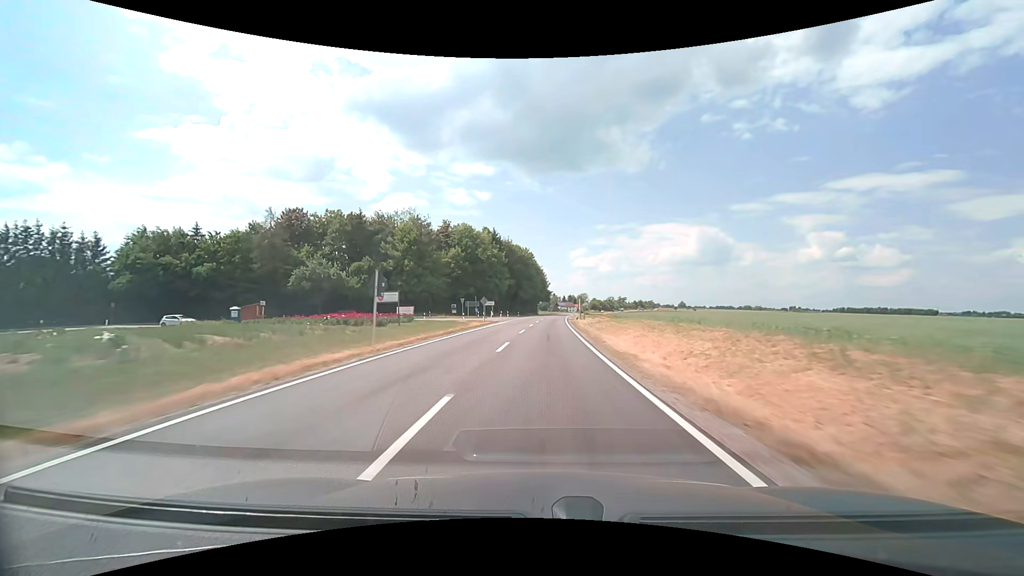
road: secondary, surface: asphalt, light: Day
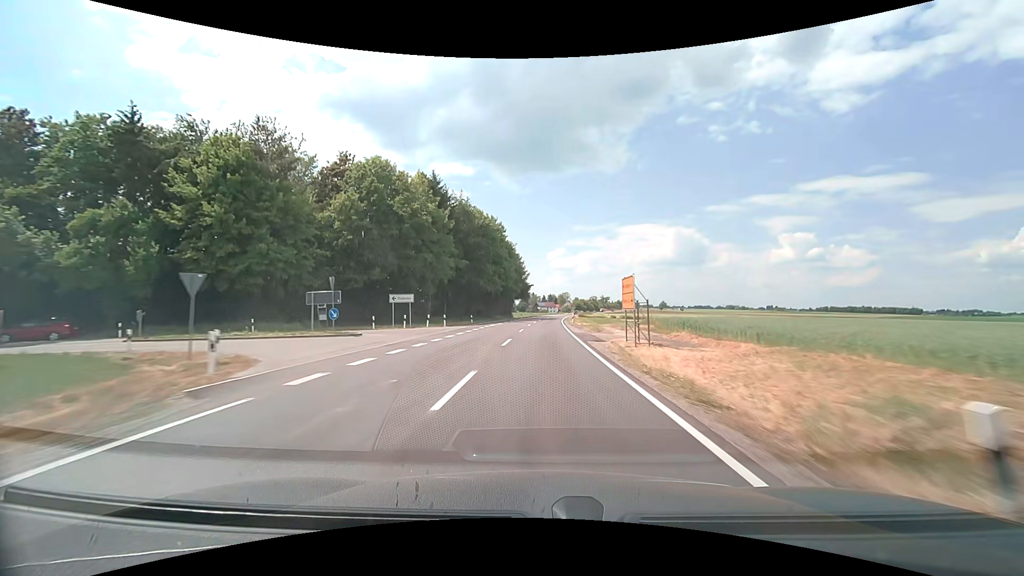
(+1.0, +45.1) m; +2°
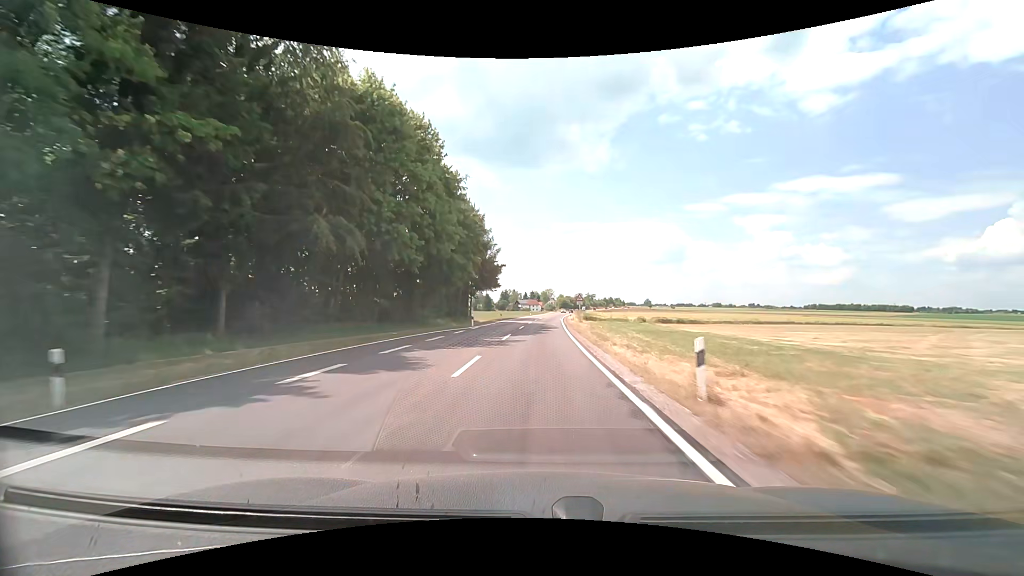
(+0.9, +45.1) m; +2°
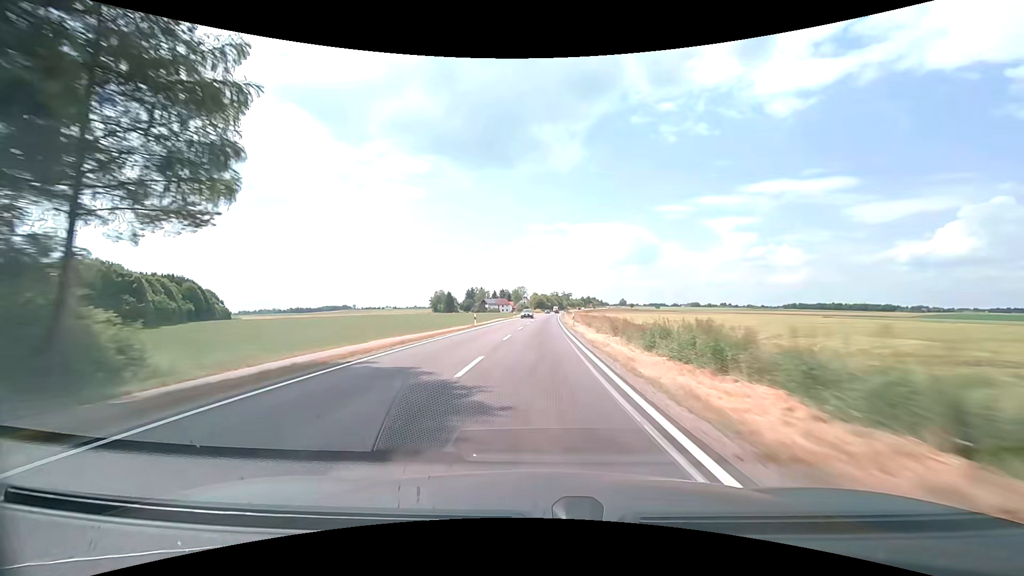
(+1.2, +60.1) m; +3°
(0, +10) (0, +20) (0, +30) (+1, +40) (+1, +50) (+1, +60) (+2, +70) (+2, +80) (+3, +90) (+3, +100) m
